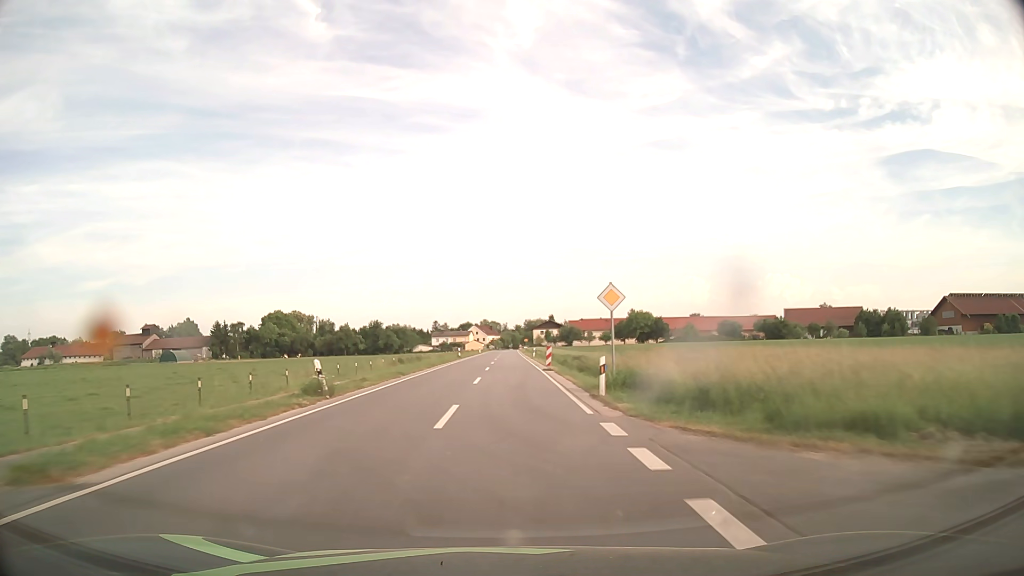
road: secondary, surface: asphalt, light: Day
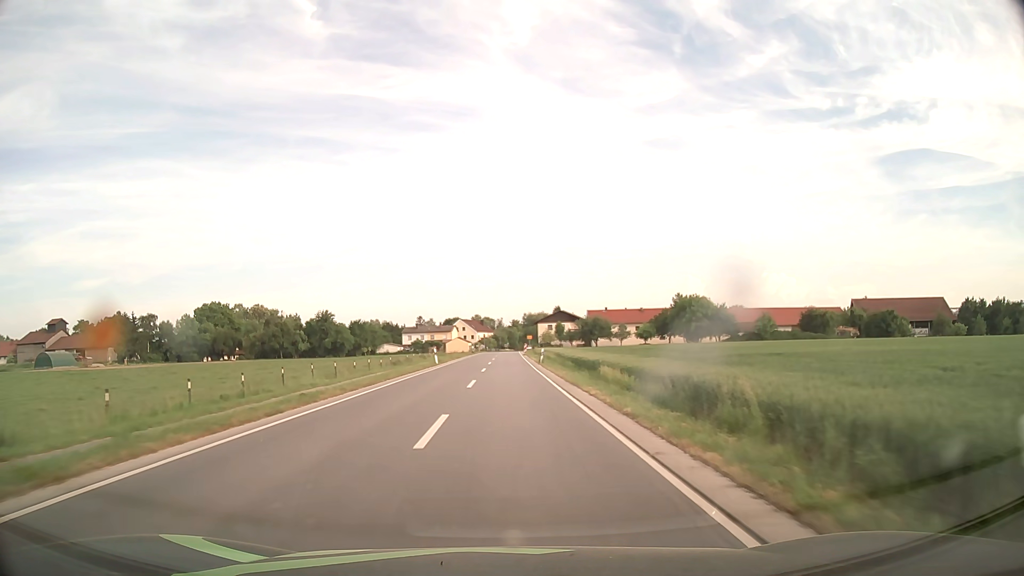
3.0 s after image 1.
(+0.1, +61.6) m; 0°
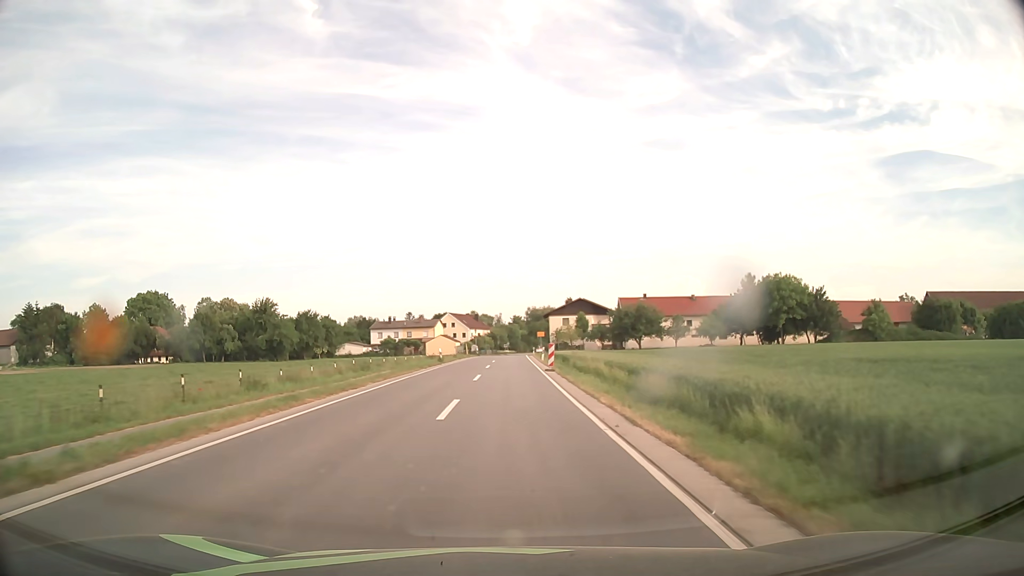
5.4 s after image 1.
(+0.1, +44.5) m; 0°
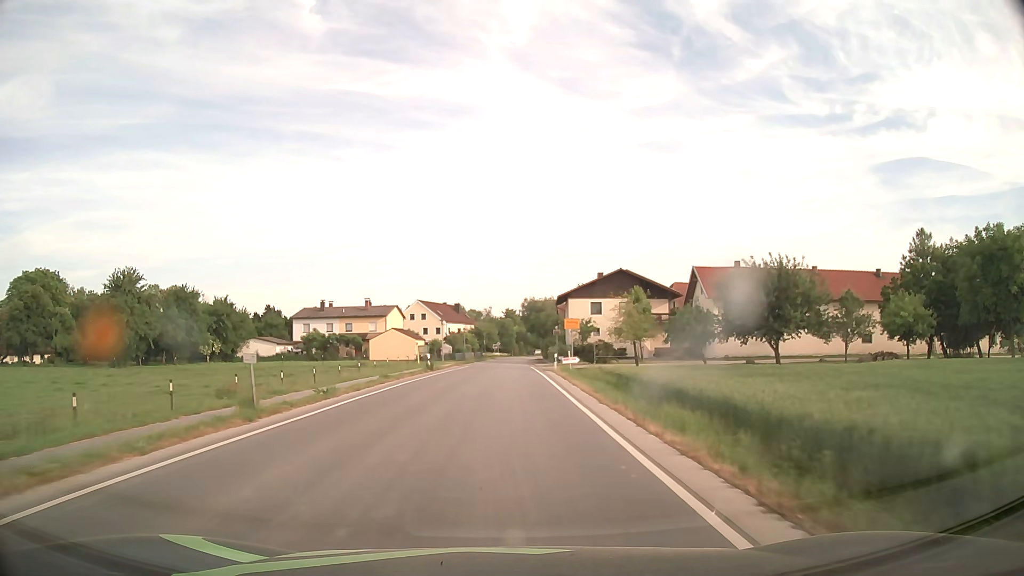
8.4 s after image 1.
(+0.3, +49.5) m; +1°
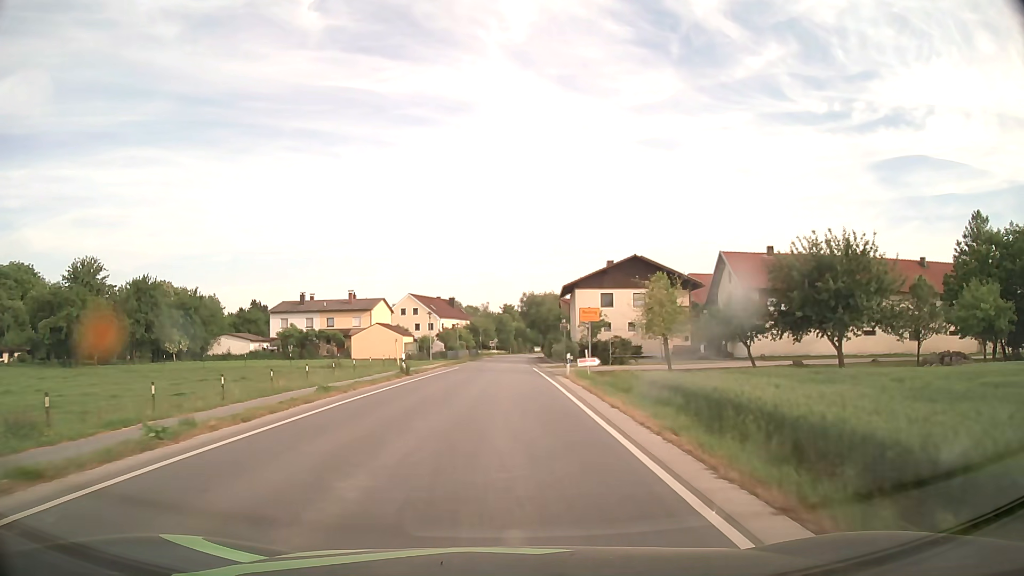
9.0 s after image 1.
(0.0, +9.1) m; 0°
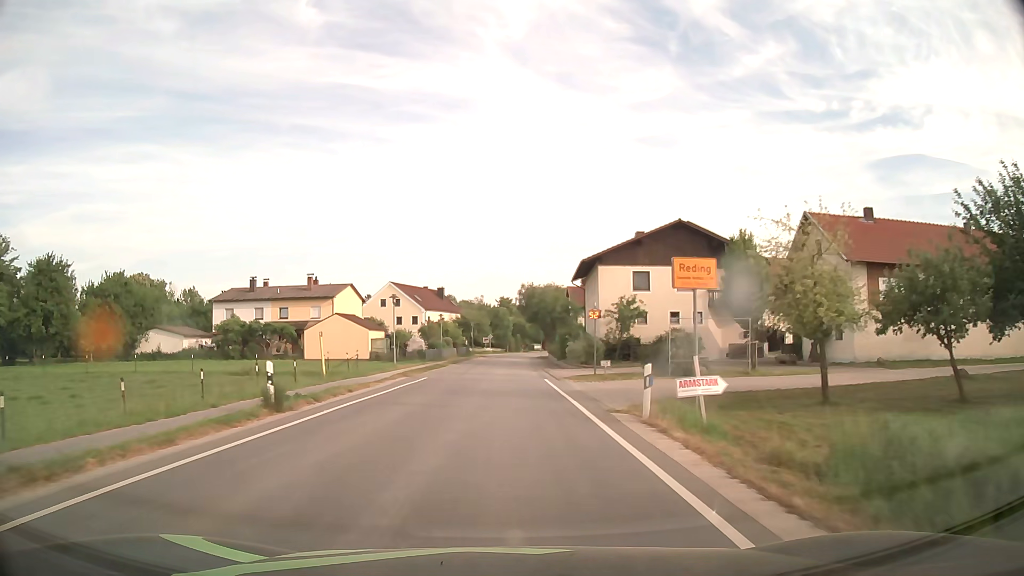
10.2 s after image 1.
(0.0, +17.4) m; 0°
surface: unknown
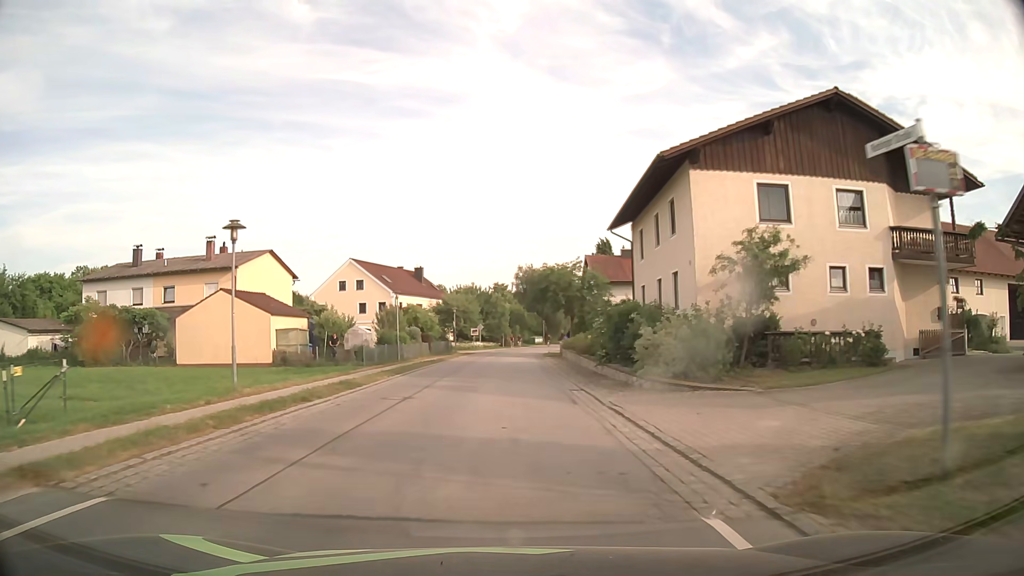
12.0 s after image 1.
(+0.1, +24.3) m; 0°
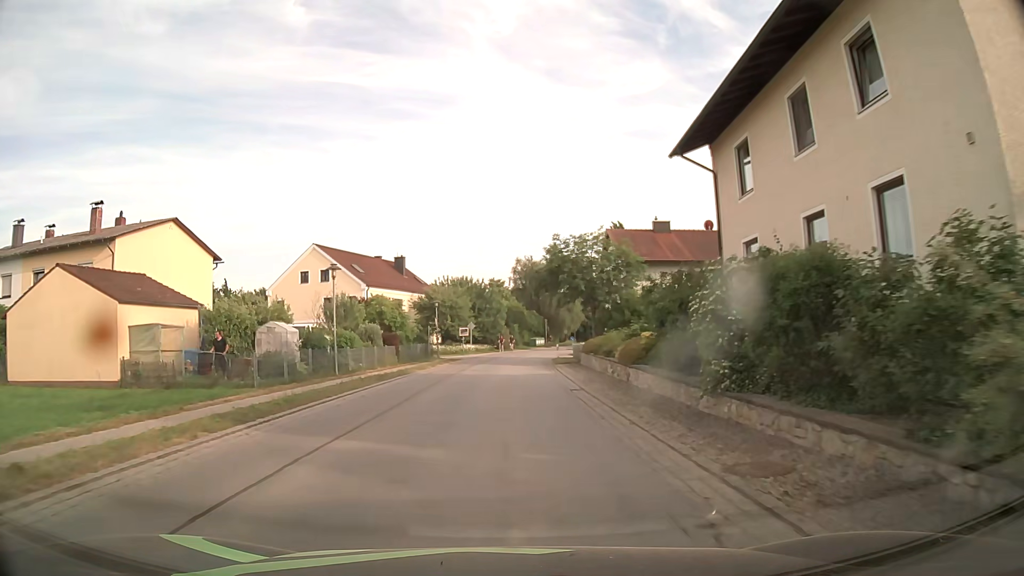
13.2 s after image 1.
(0.0, +14.9) m; 0°
(0, +10) (0, +20) (0, +30) (+1, +40) (+1, +50) (+3, +60) (+5, +70) (+7, +79) (+10, +89) (+13, +99) m
